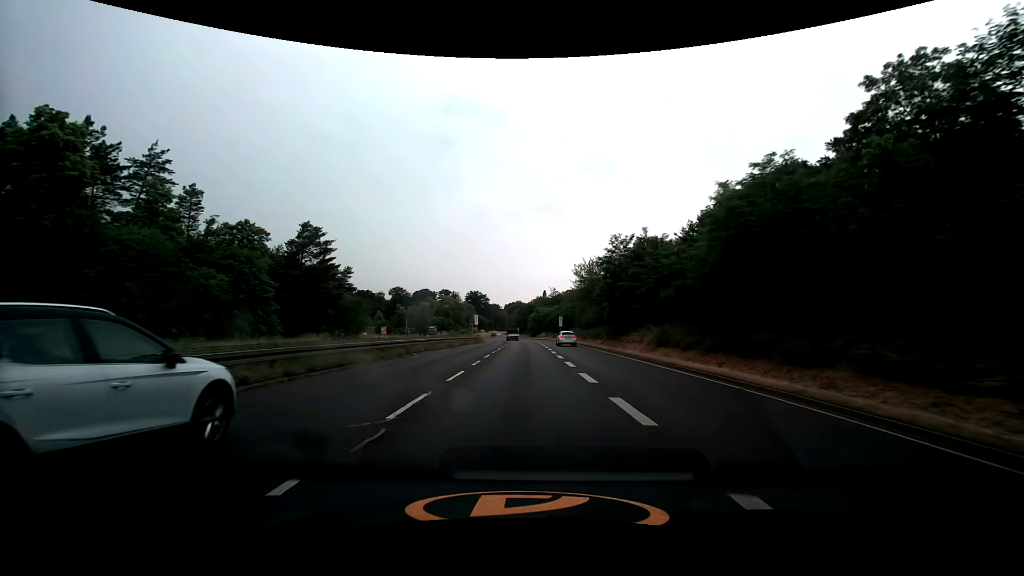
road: trunk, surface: asphalt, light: Day
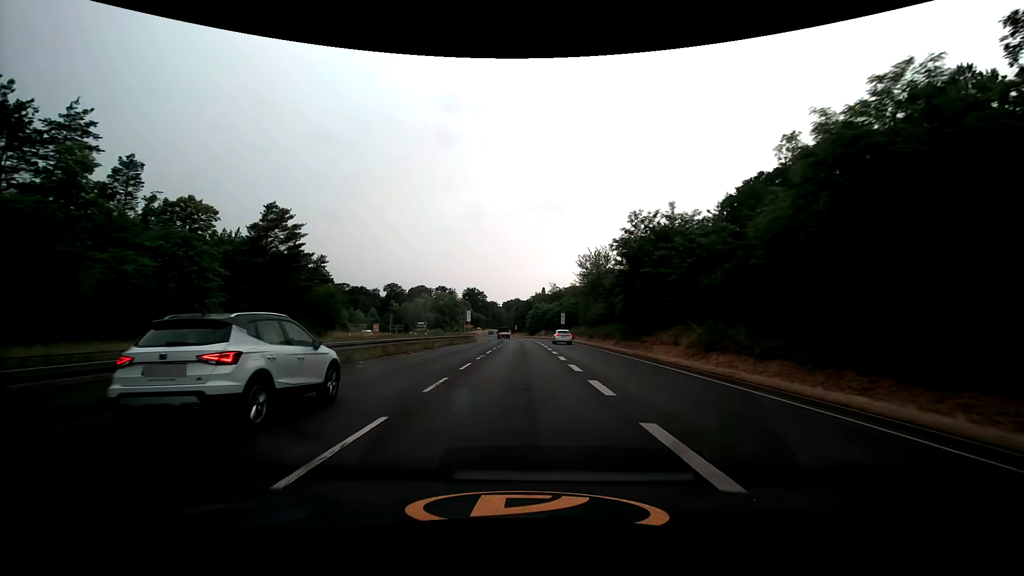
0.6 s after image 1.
(0.0, +9.0) m; 0°
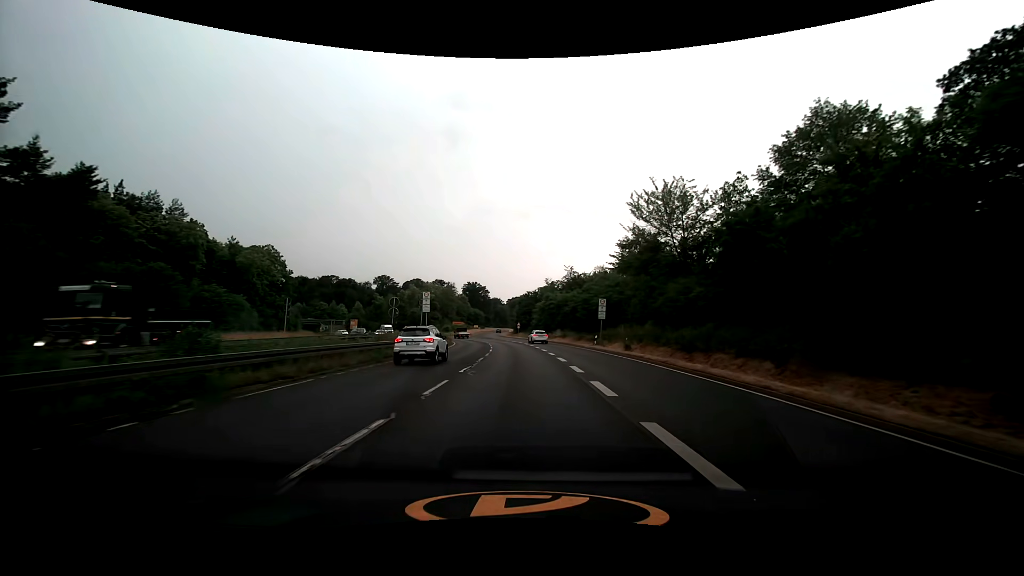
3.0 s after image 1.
(0.0, +35.9) m; -1°
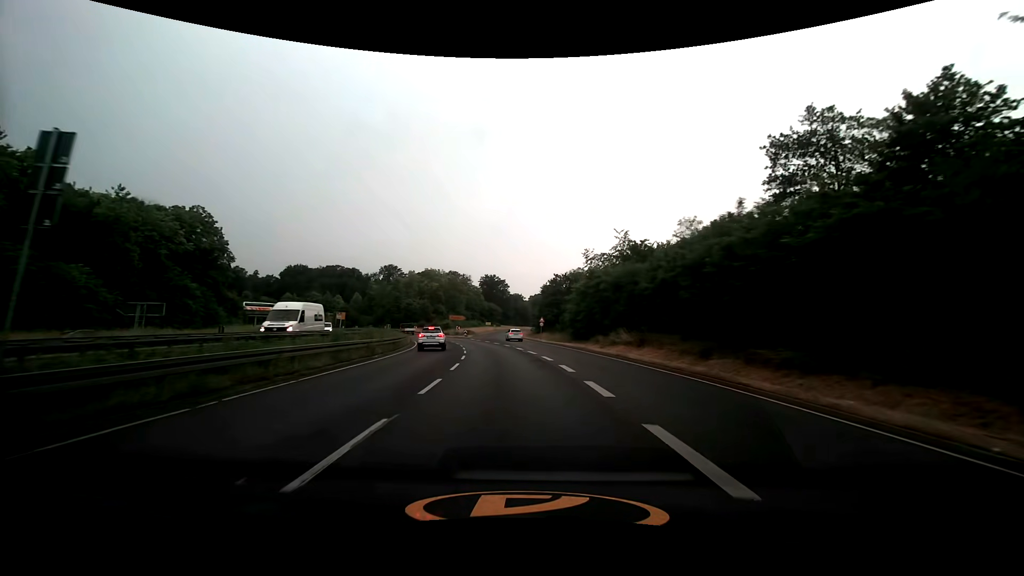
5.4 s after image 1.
(-0.4, +36.1) m; -2°
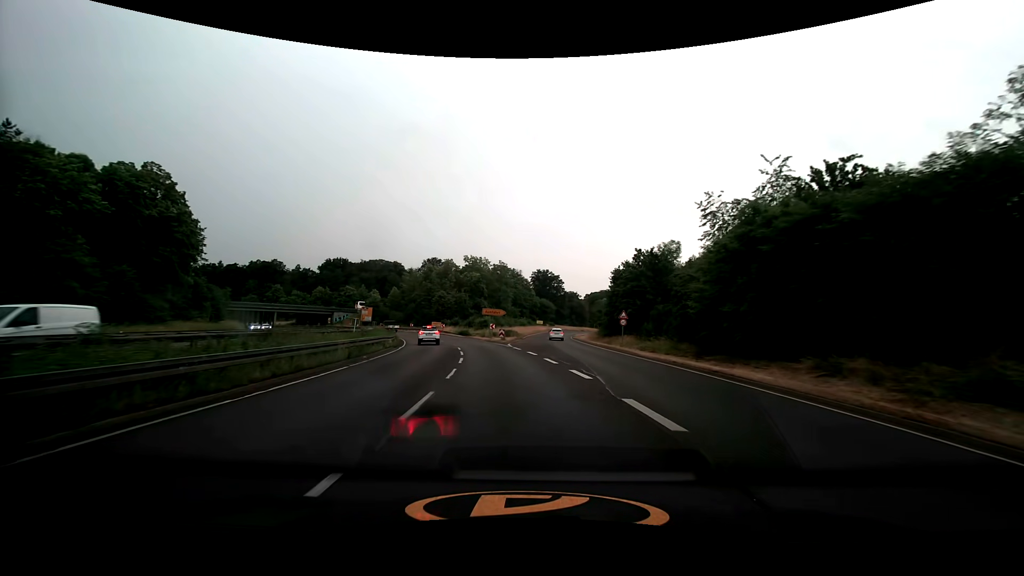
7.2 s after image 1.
(-1.5, +27.0) m; -6°
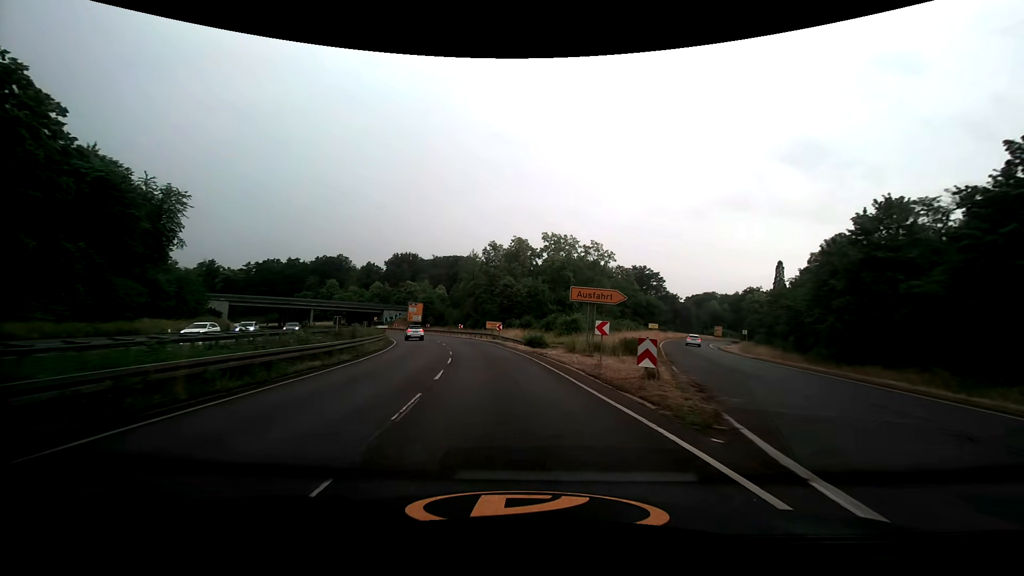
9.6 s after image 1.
(-2.9, +36.0) m; -9°
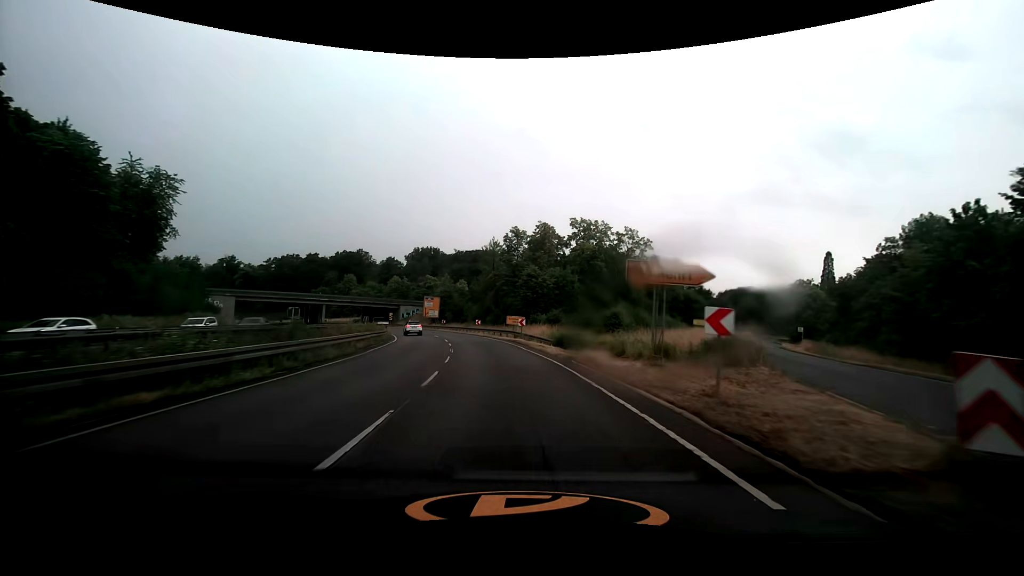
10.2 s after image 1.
(-0.2, +9.0) m; -2°
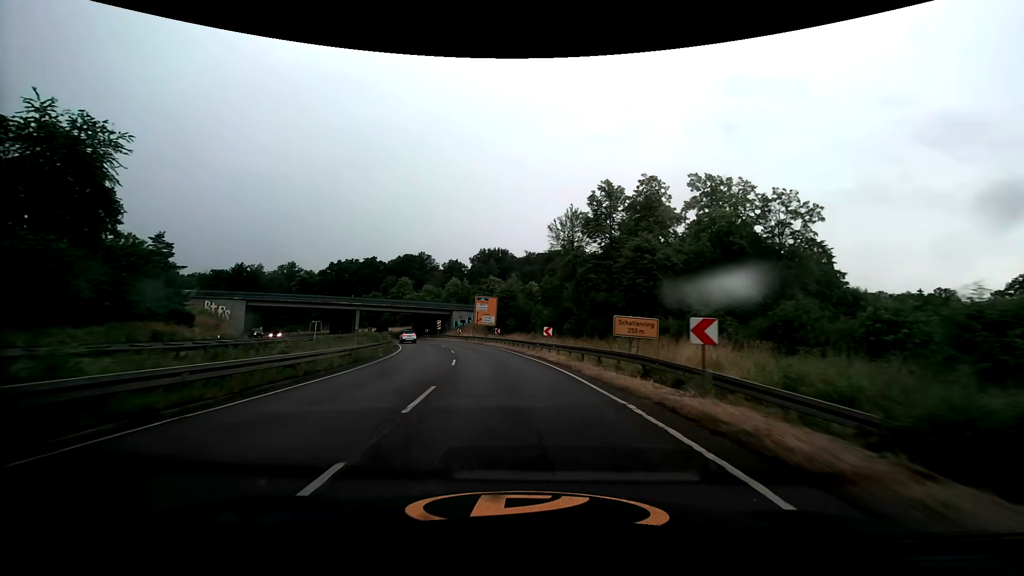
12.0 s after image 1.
(-2.2, +27.0) m; -9°
(0, +10) (-1, +20) (-2, +30) (-4, +40) (-6, +49) (-9, +59) (-12, +69) (-16, +78) (-20, +87) (-25, +96) m
